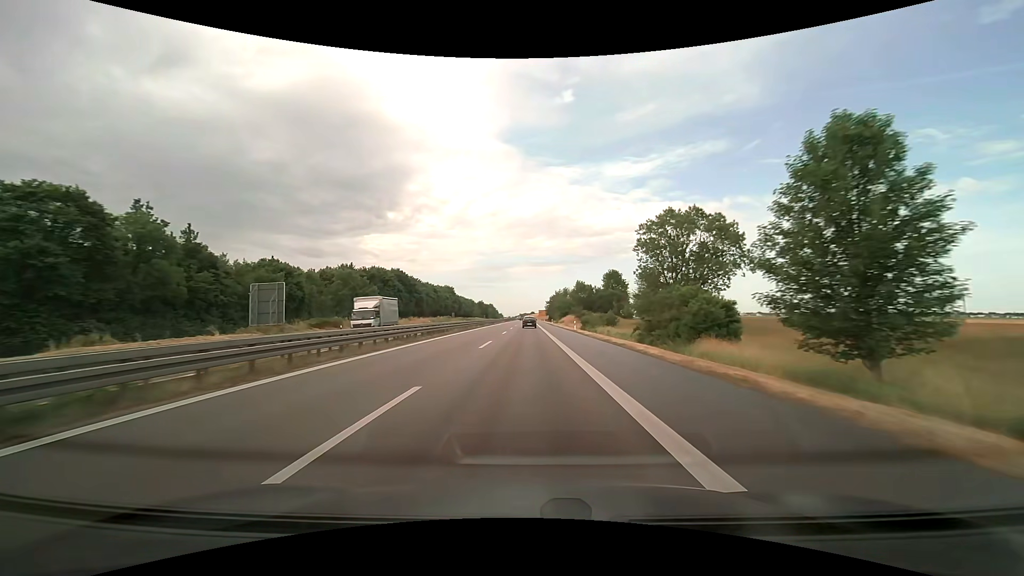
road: trunk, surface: asphalt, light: Day
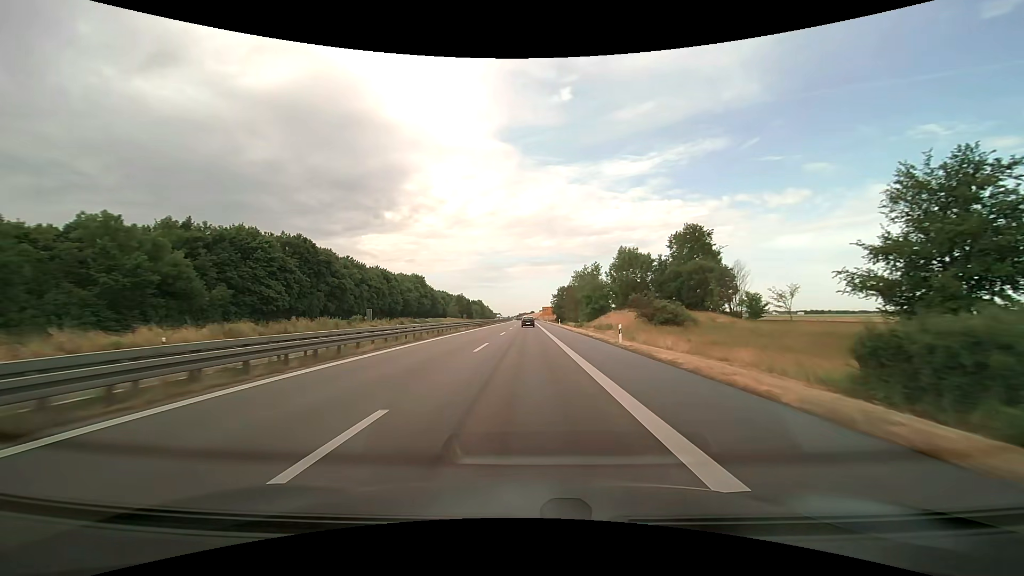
(+0.1, +74.6) m; 0°
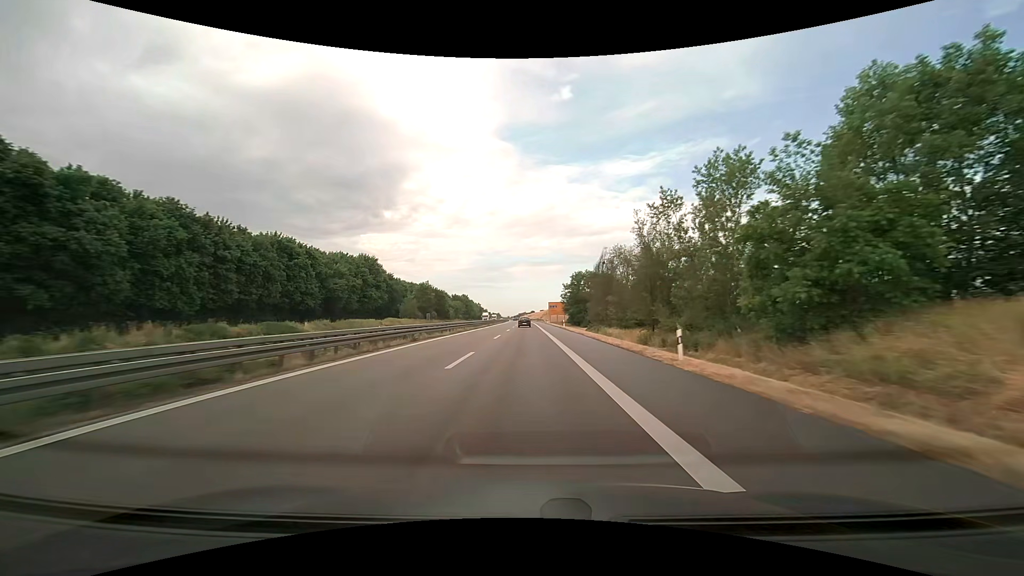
(0.0, +60.5) m; 0°
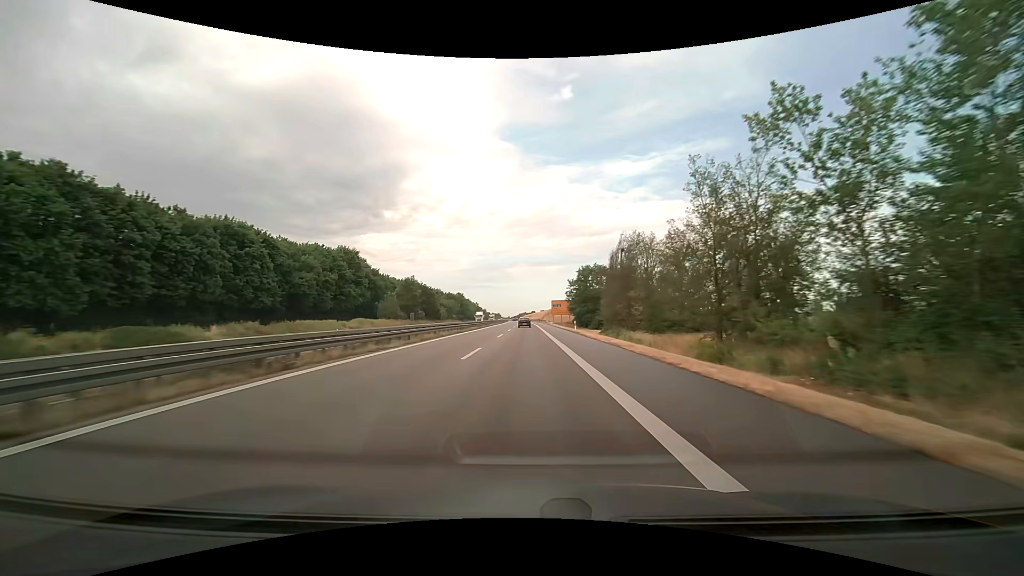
(0.0, +15.2) m; 0°
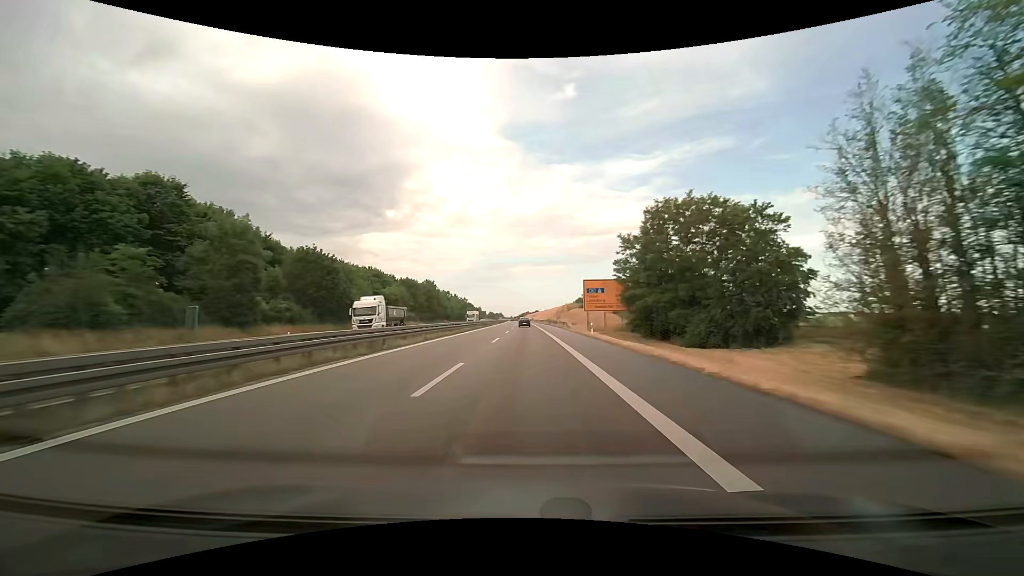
(-0.1, +61.6) m; 0°
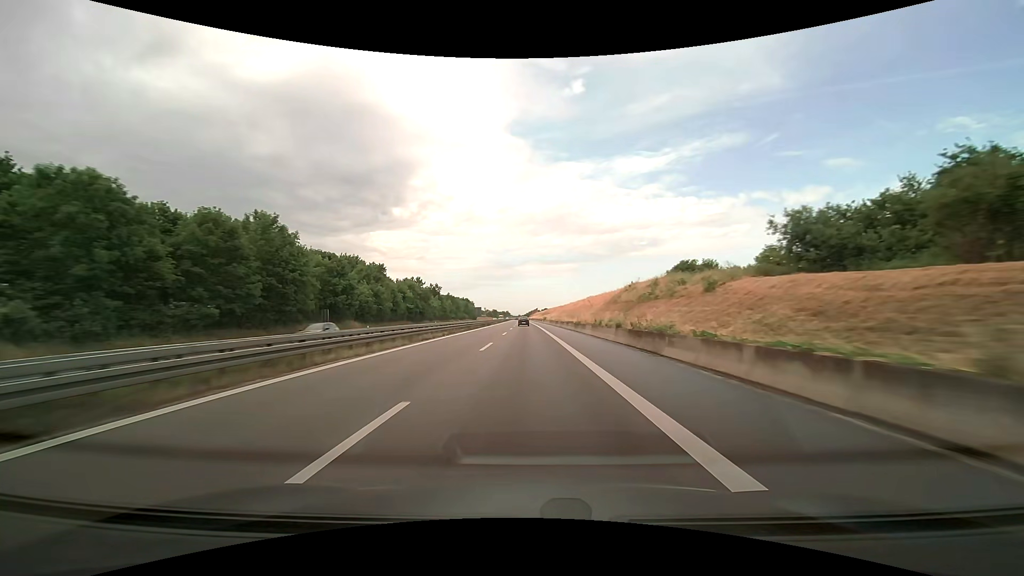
(-0.4, +79.1) m; -1°
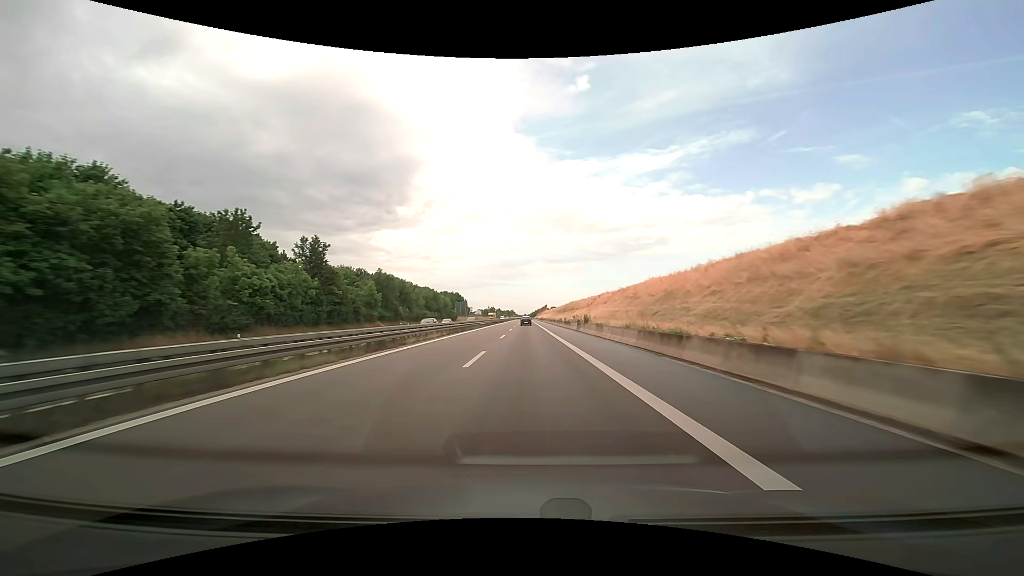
(-0.8, +78.9) m; -1°
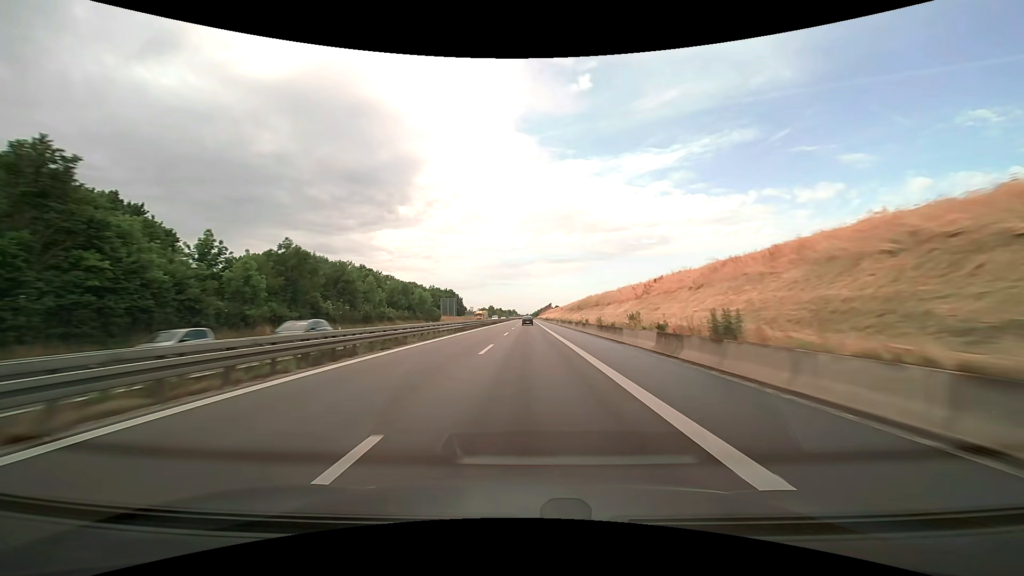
(0.0, +31.6) m; 0°
(0, +10) (0, +20) (0, +30) (0, +40) (0, +50) (0, +60) (0, +70) (0, +80) (0, +90) (0, +100) m
